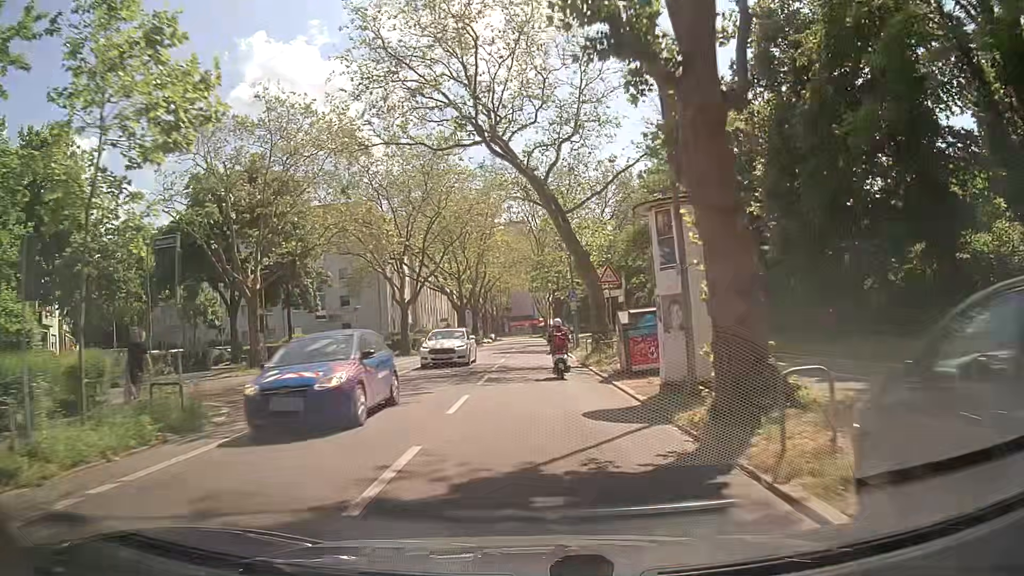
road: secondary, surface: asphalt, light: Day
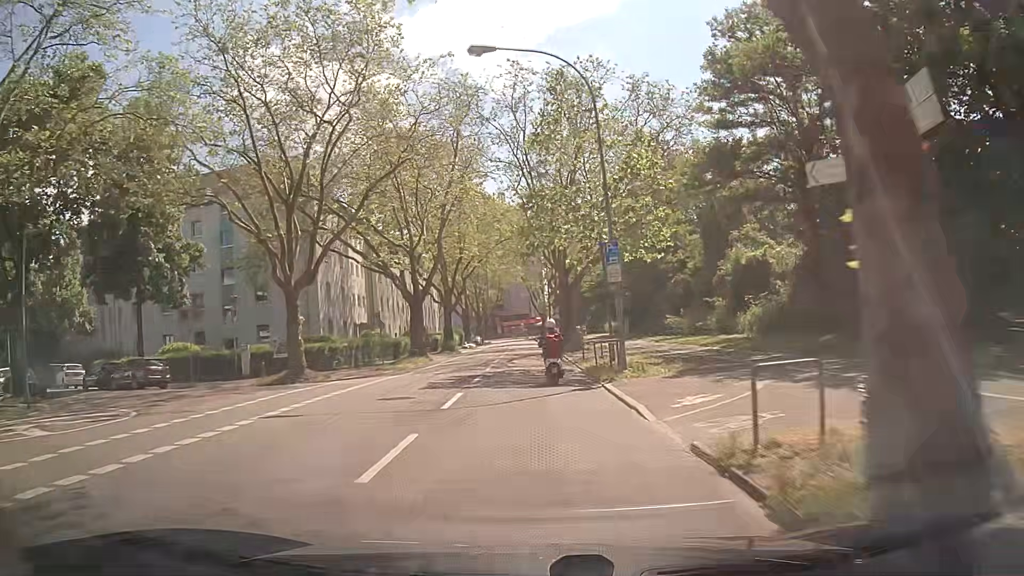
(+0.1, +22.9) m; 0°
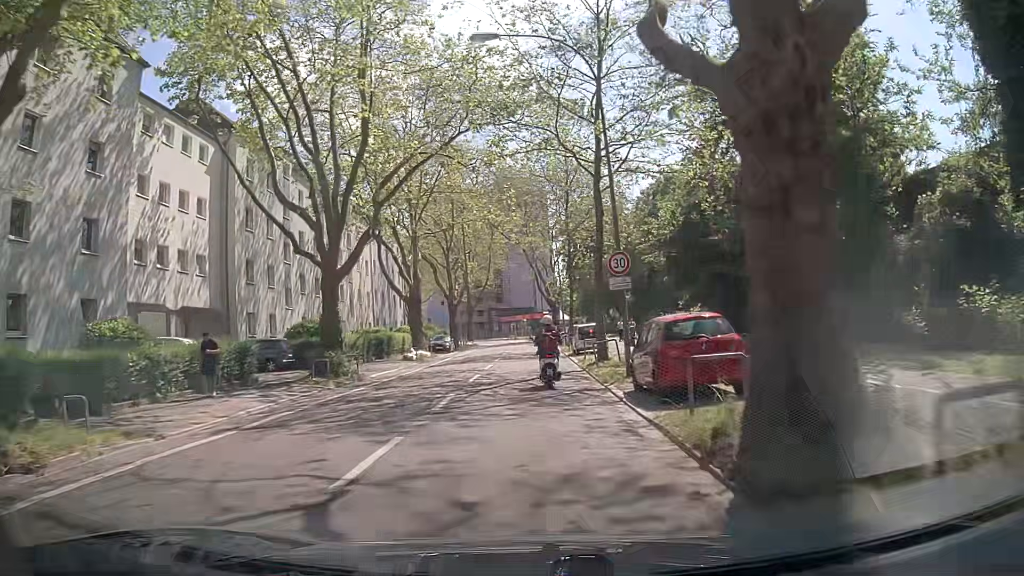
(-0.4, +36.2) m; -1°
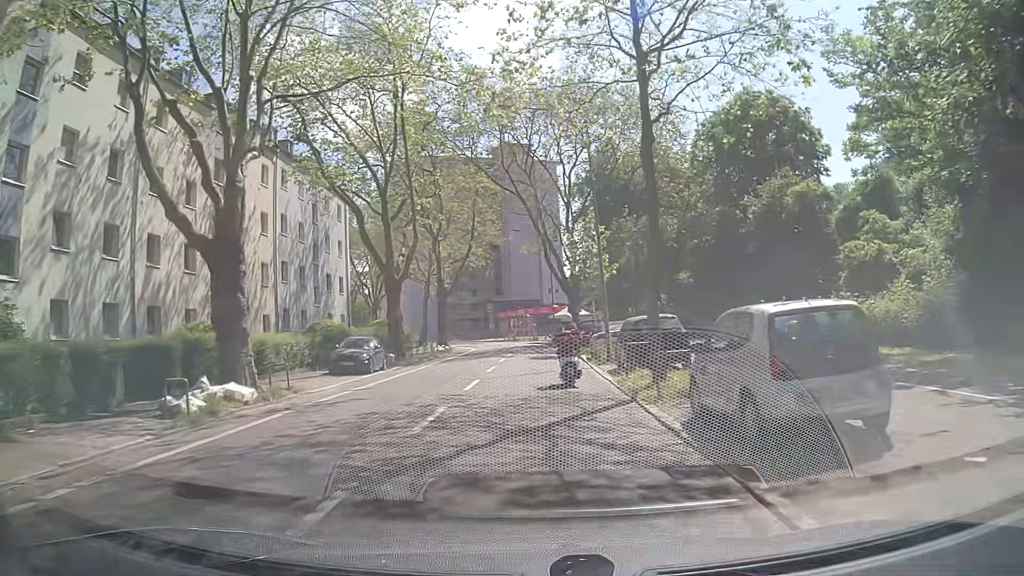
(-0.1, +27.0) m; +1°
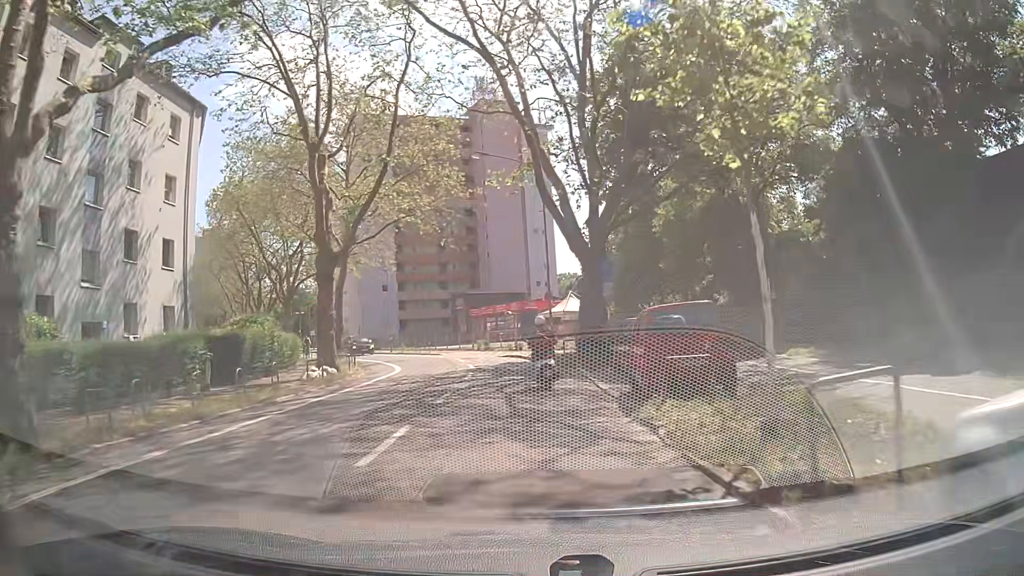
(-0.4, +25.7) m; -1°
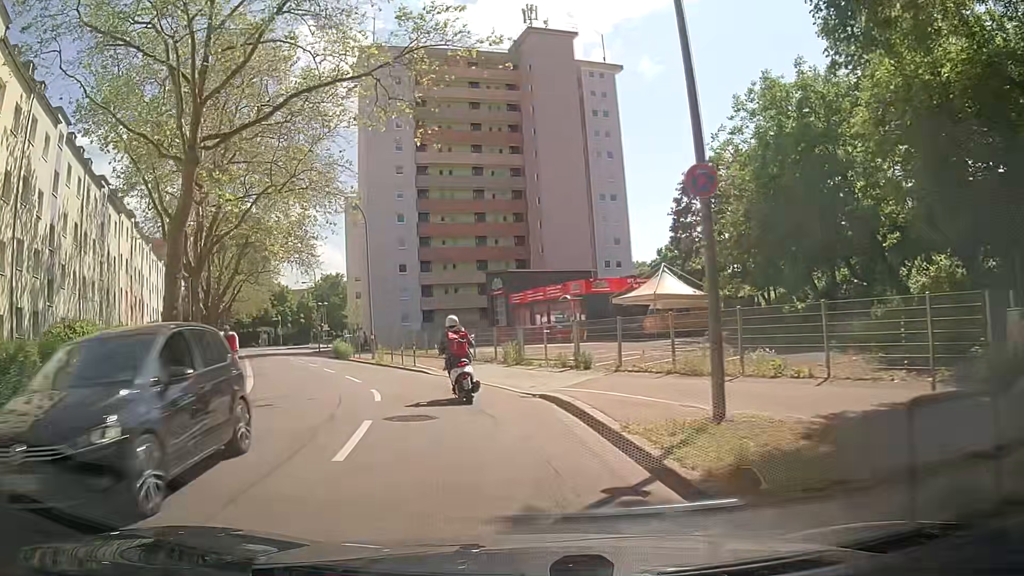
(-0.2, +24.0) m; -5°
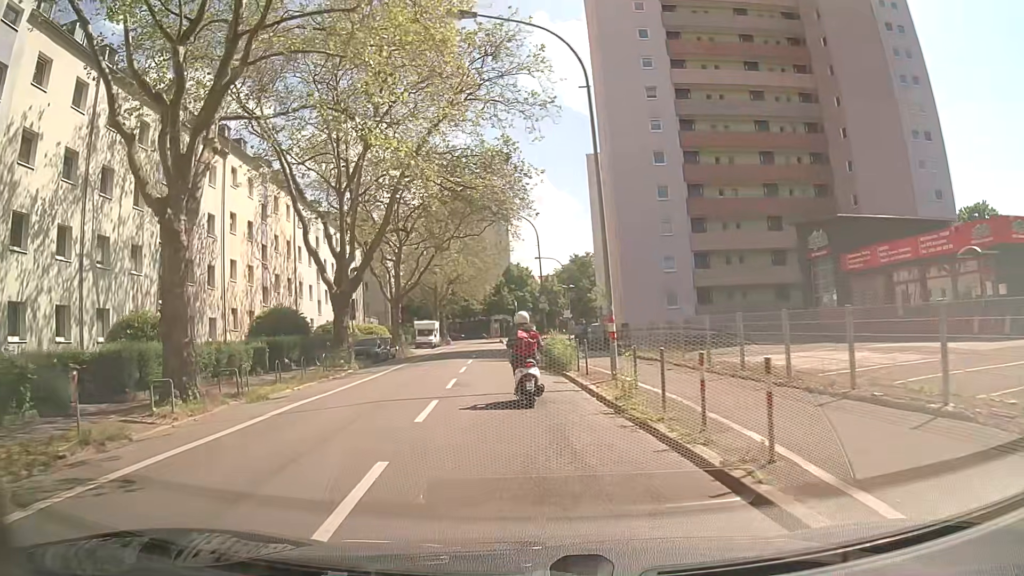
(-4.0, +20.9) m; -22°
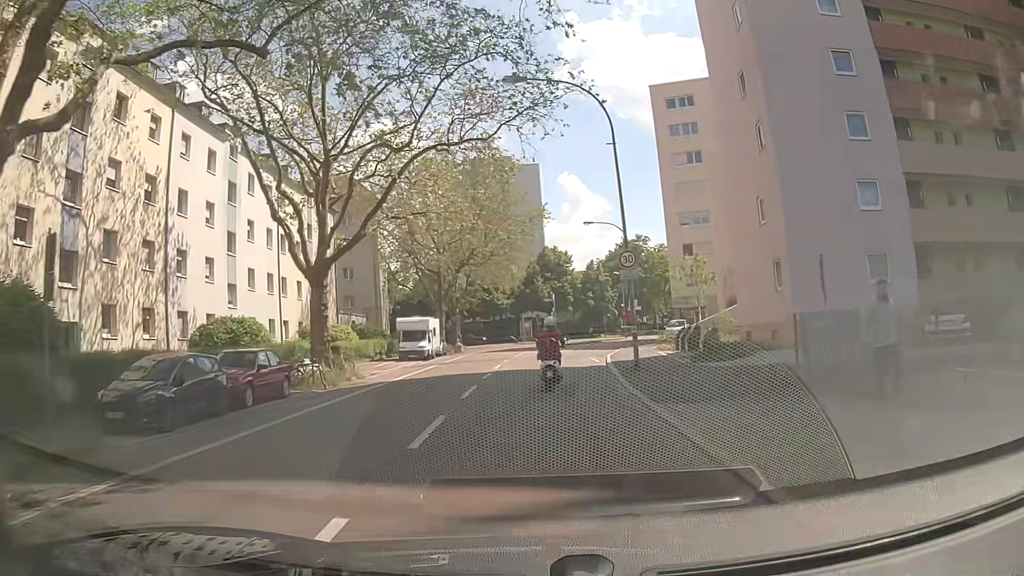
(-1.1, +26.2) m; -2°
